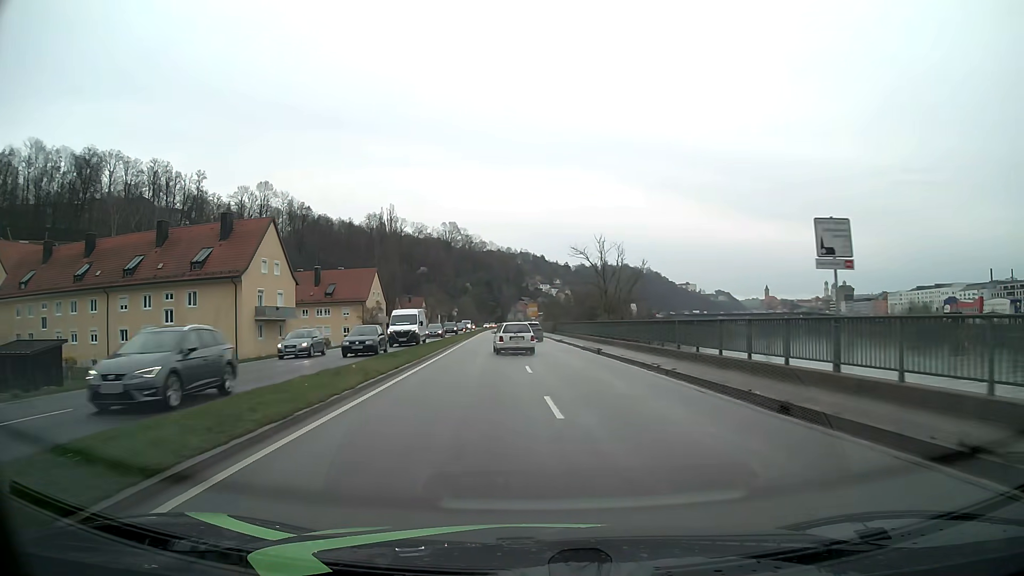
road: primary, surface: asphalt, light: Day
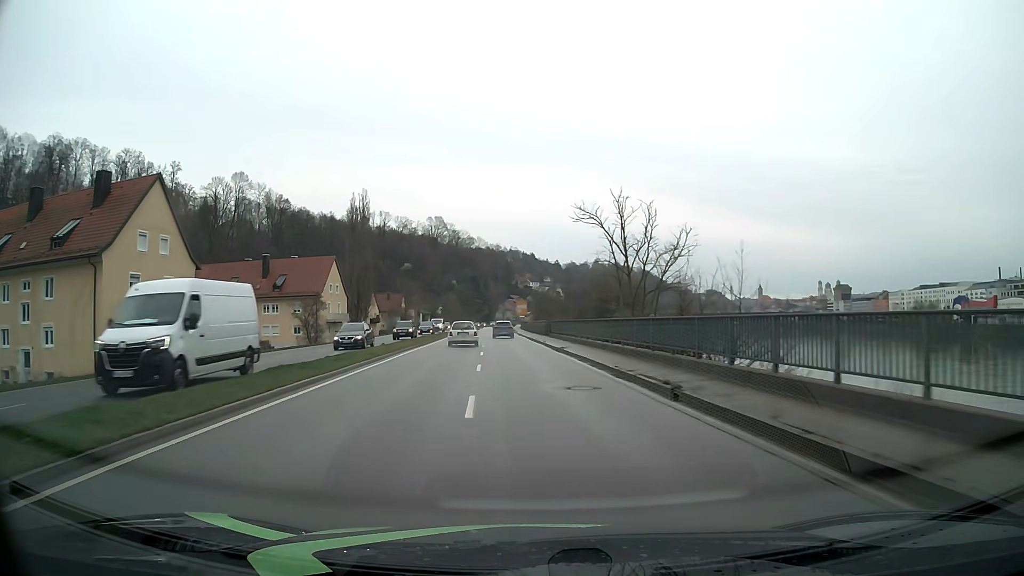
(+0.2, +18.3) m; +1°
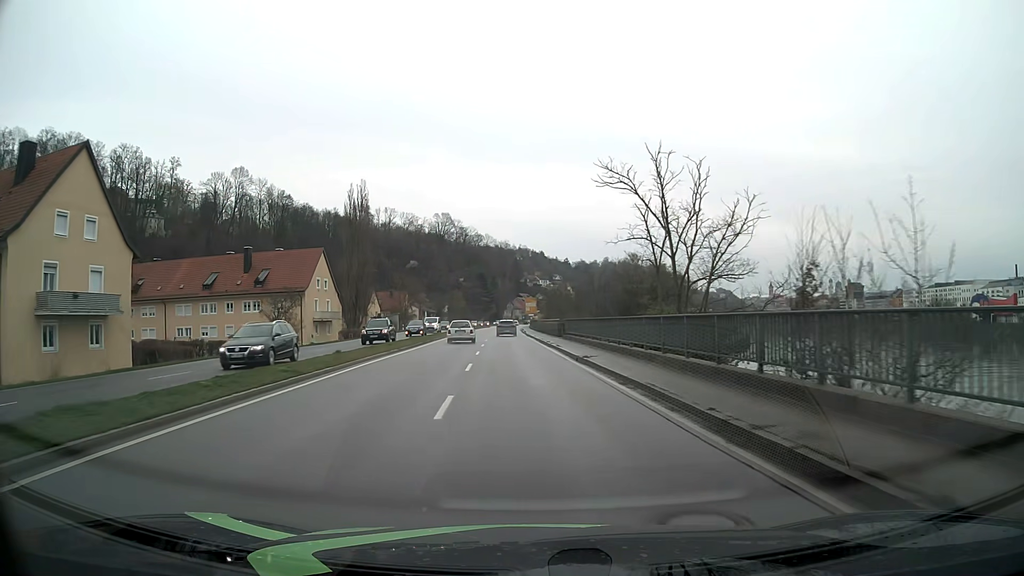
(0.0, +9.2) m; -1°
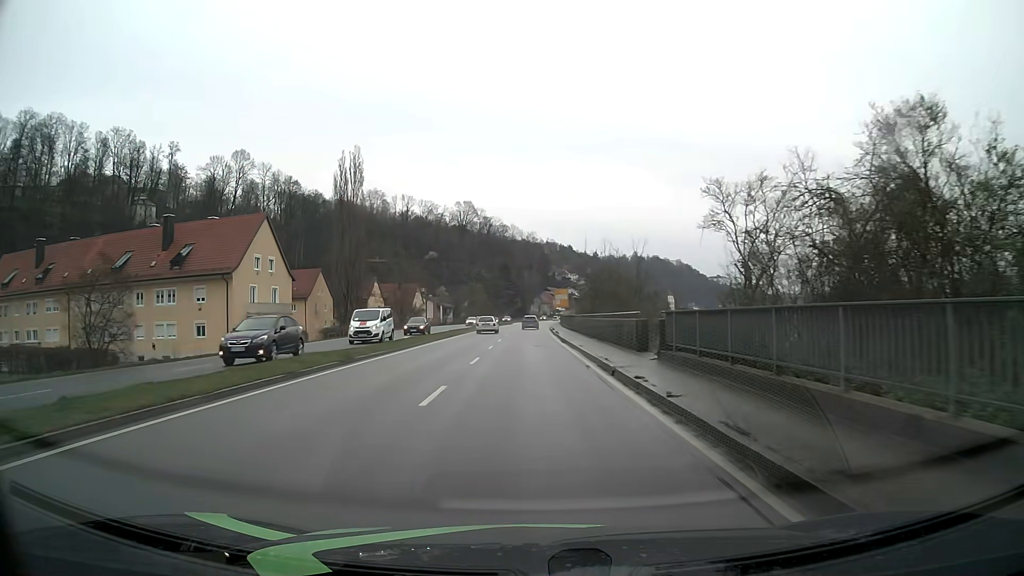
(-0.5, +25.9) m; -2°
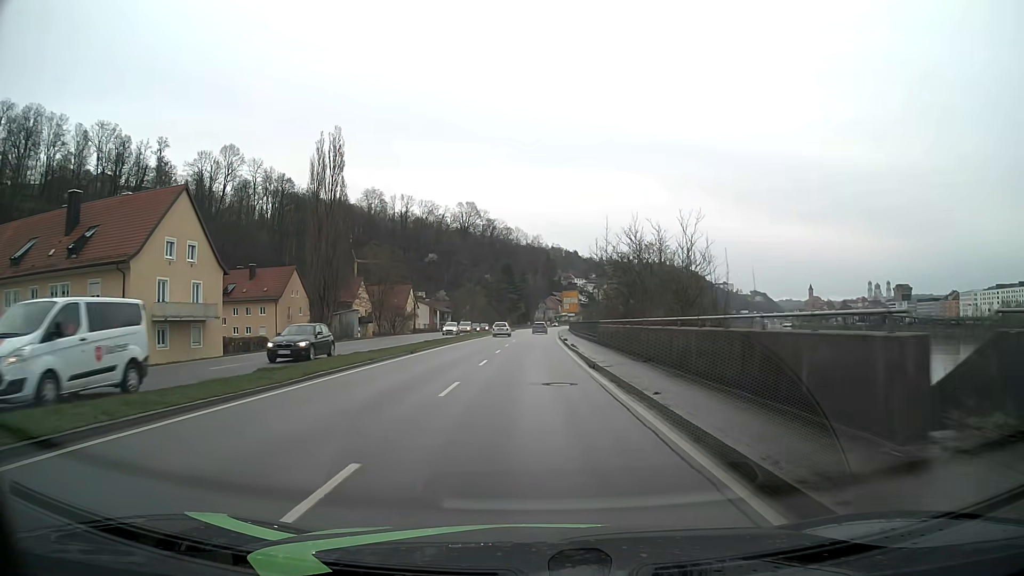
(-0.1, +15.7) m; 0°
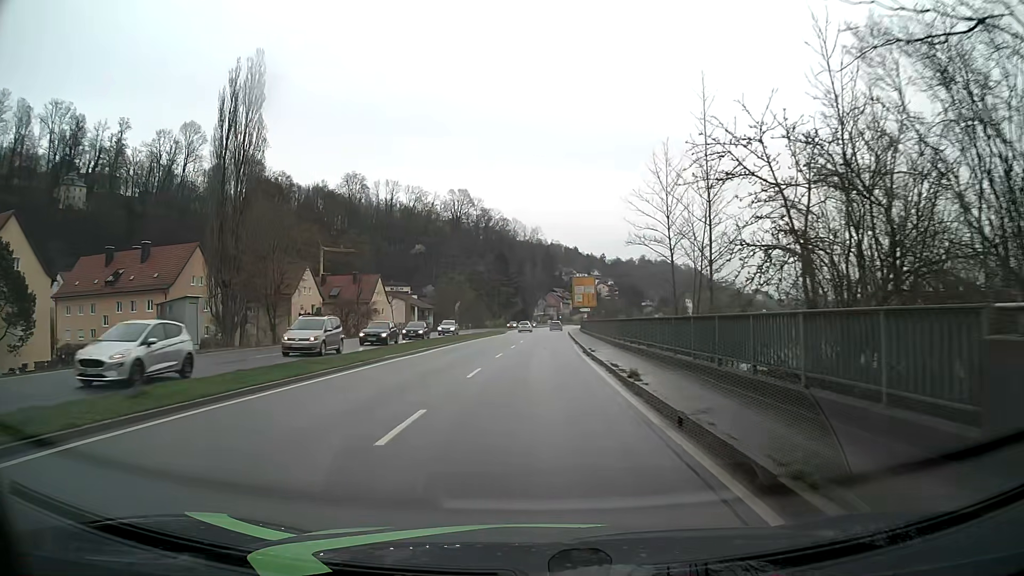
(0.0, +32.2) m; 0°
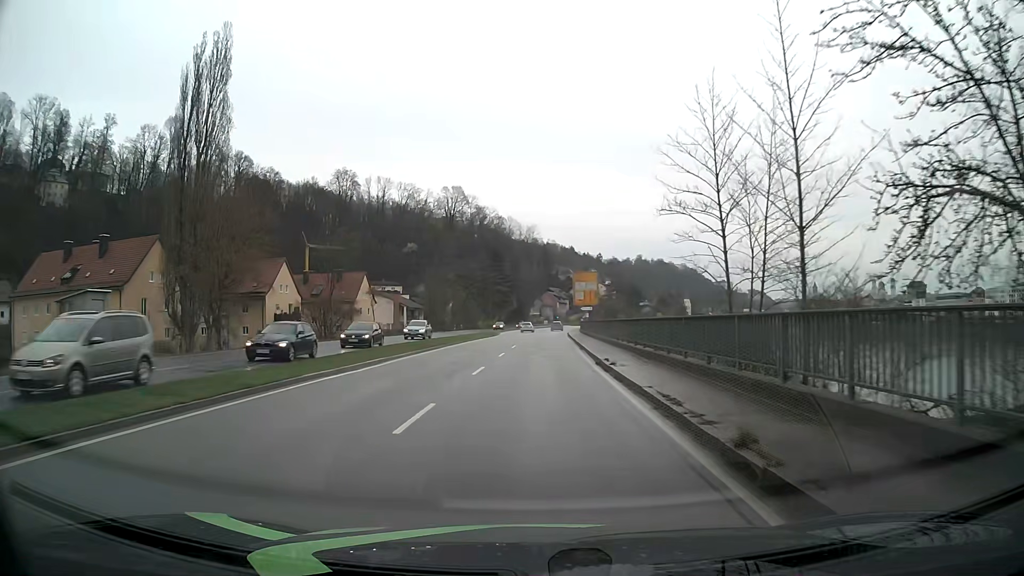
(0.0, +8.2) m; 0°
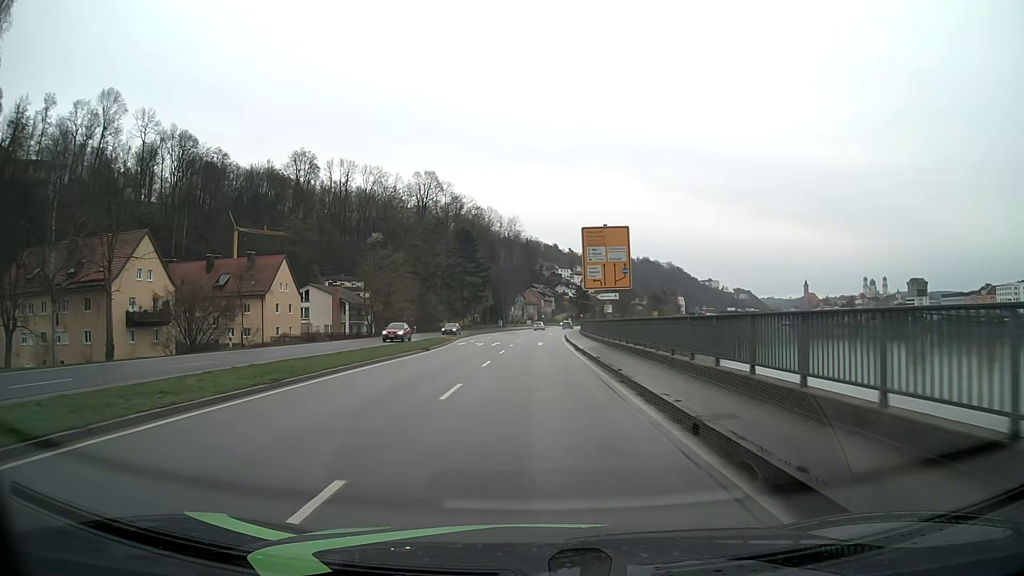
(+0.3, +32.4) m; +1°
(0, +10) (0, +20) (0, +30) (0, +40) (+1, +50) (+1, +60) (+1, +70) (+2, +80) (+3, +90) (+4, +100) m
